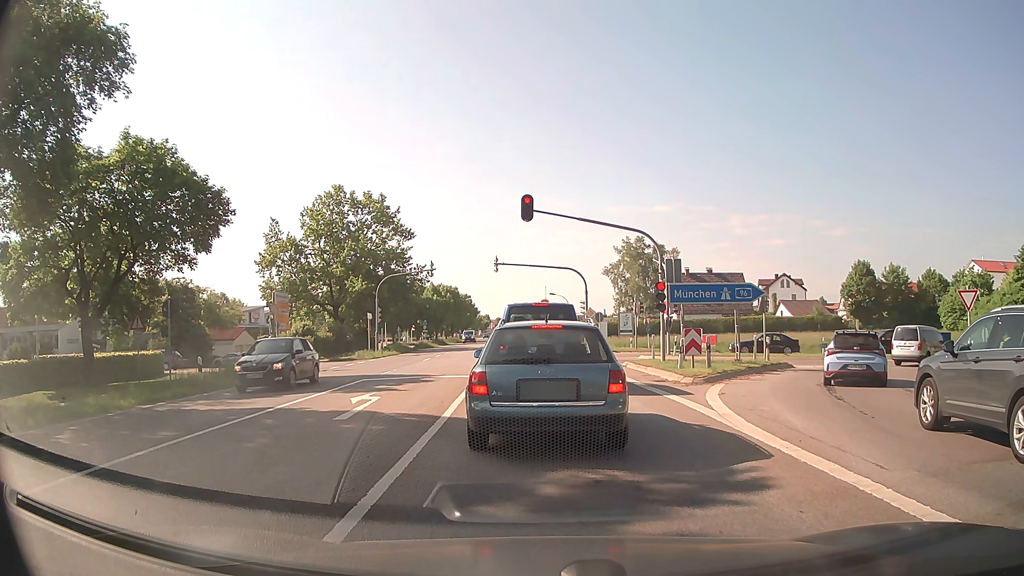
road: secondary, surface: asphalt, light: Day
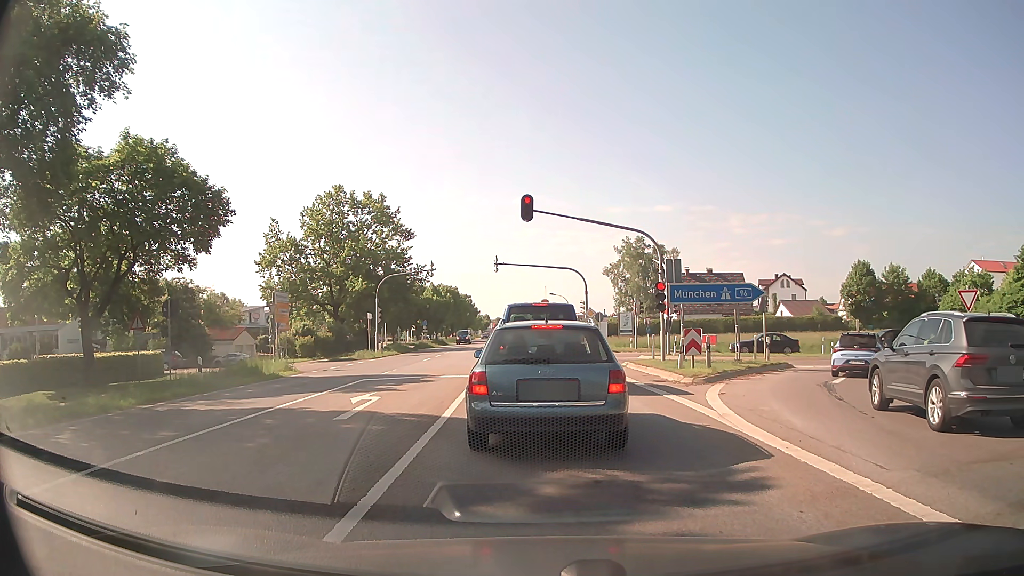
(0.0, 0.0) m; 0°
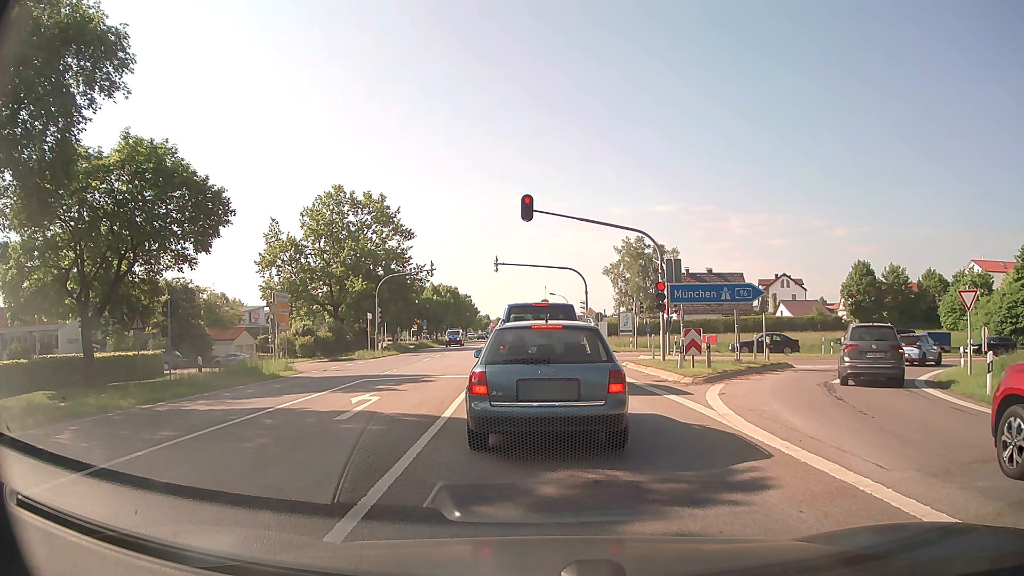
(0.0, 0.0) m; 0°
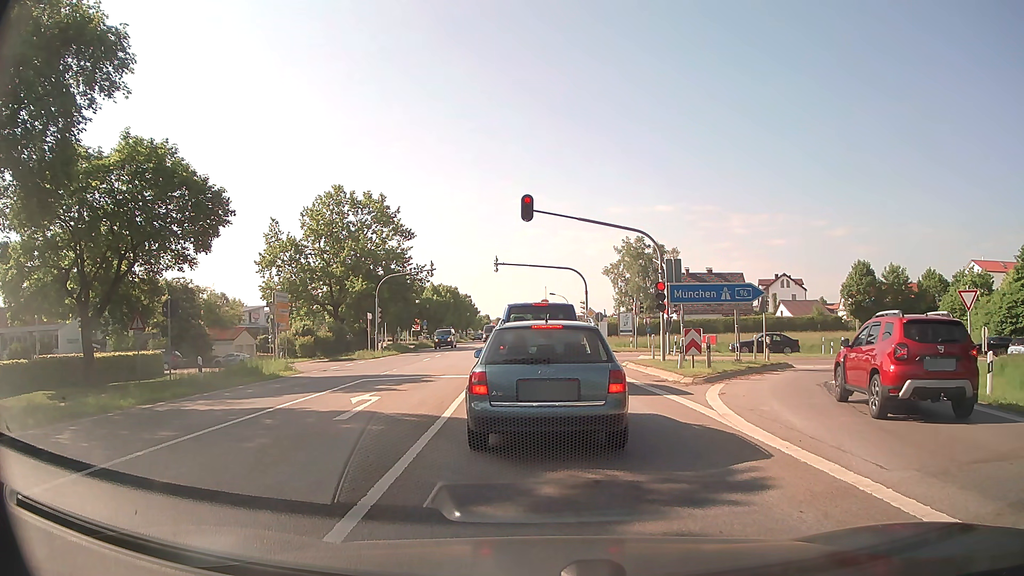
(0.0, 0.0) m; 0°
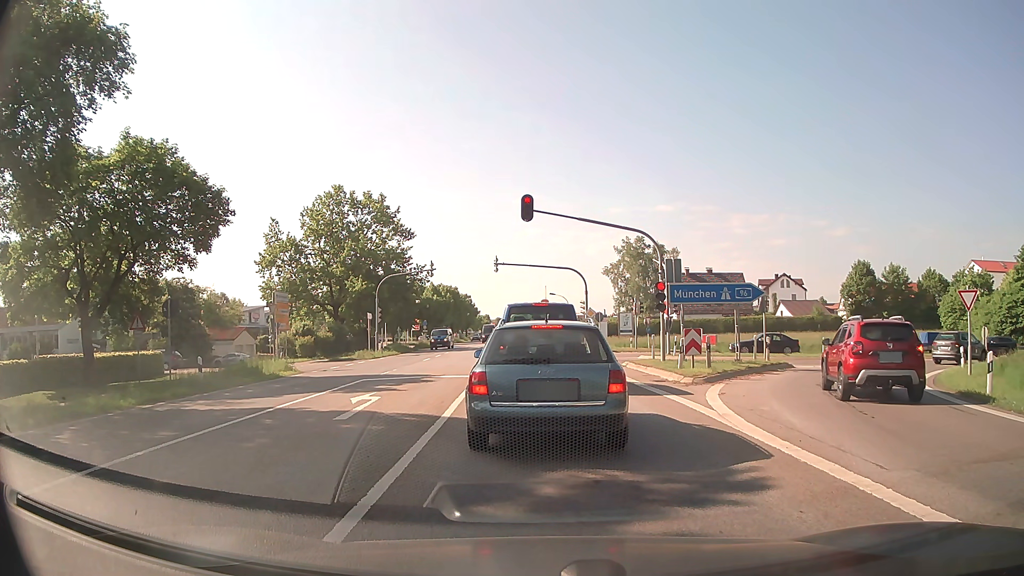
(0.0, 0.0) m; 0°
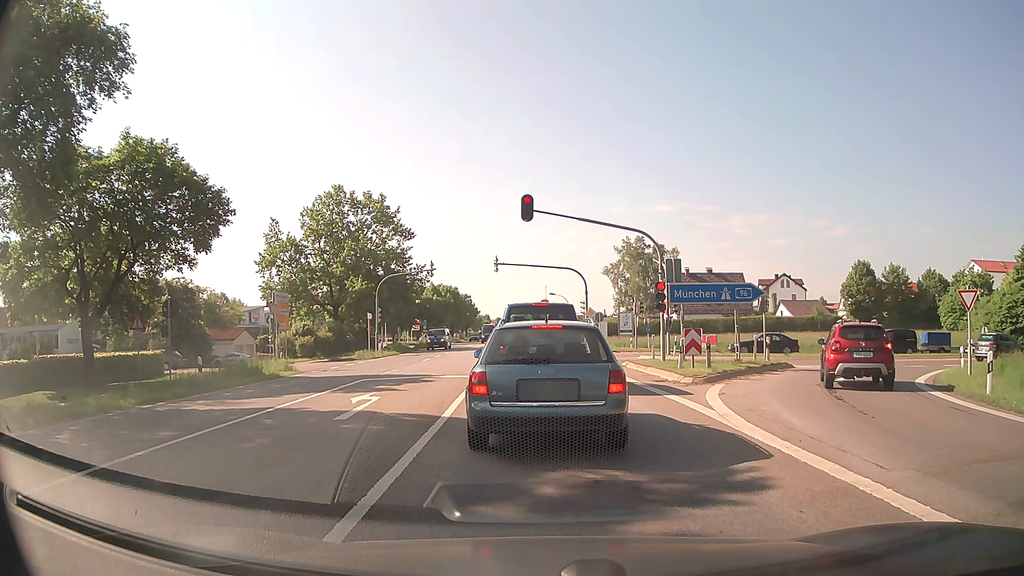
(0.0, 0.0) m; 0°
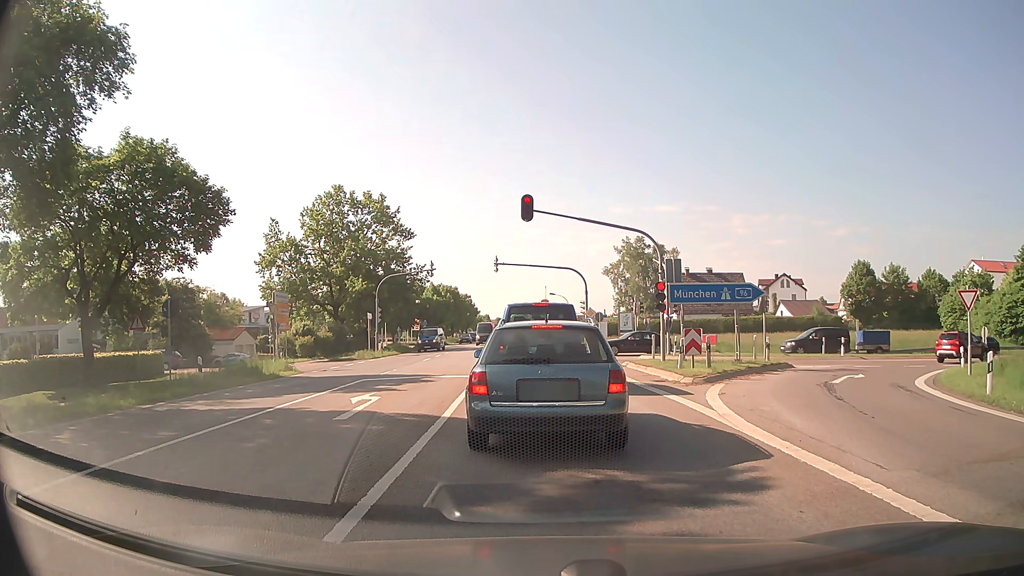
(0.0, 0.0) m; 0°
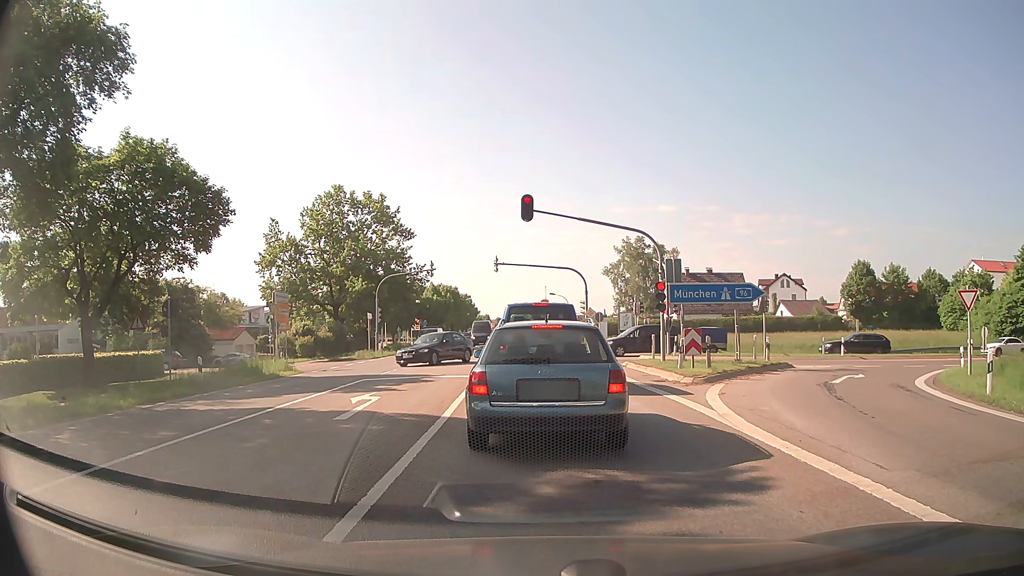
(0.0, 0.0) m; 0°
(0, +10) (-1, +20) (-1, +30) (-2, +40) (-2, +50) (-3, +60) (-4, +70) (-4, +80) (-5, +90) (-5, +100) m
